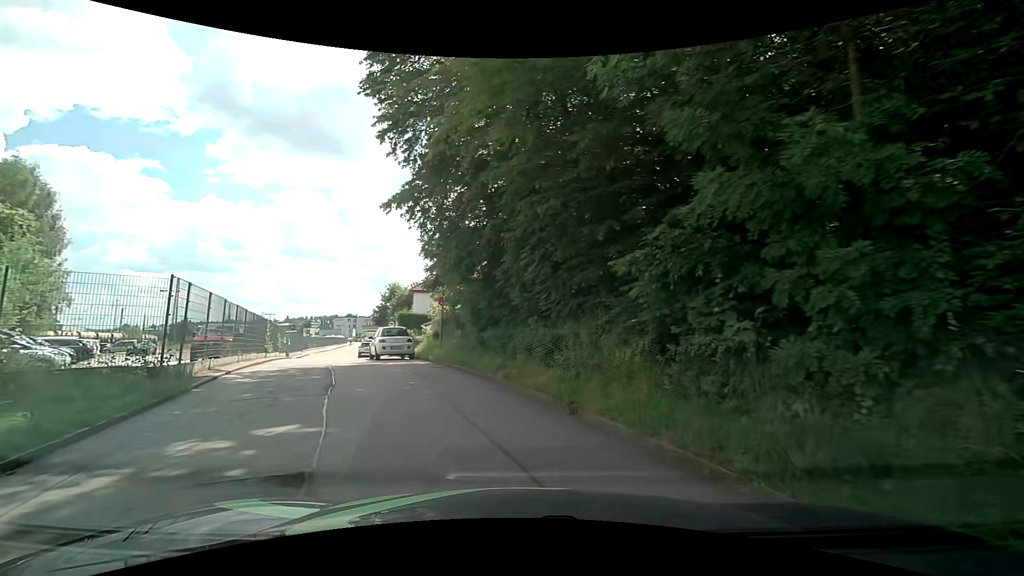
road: residential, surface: asphalt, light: Day
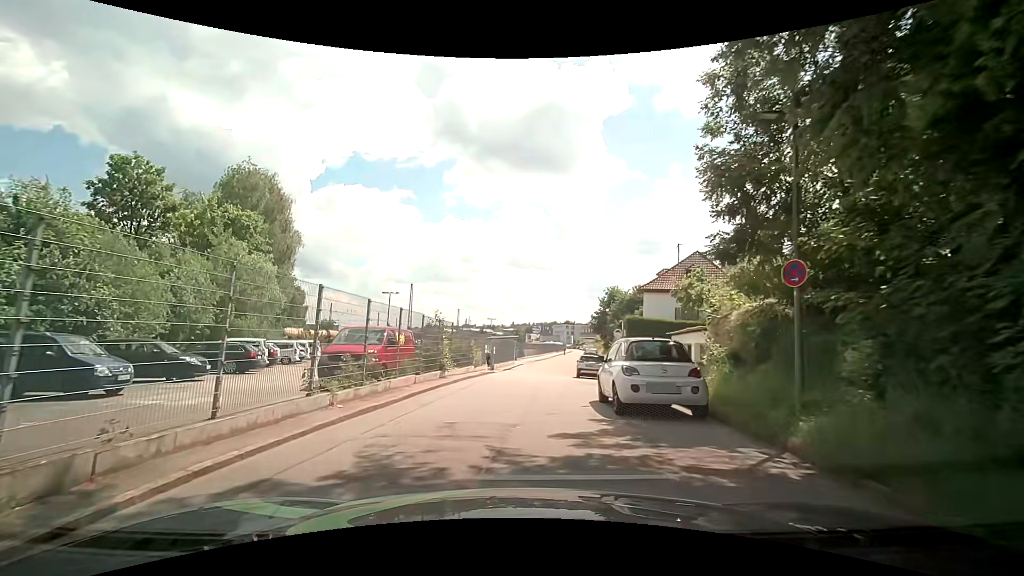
(-3.1, +12.8) m; -24°
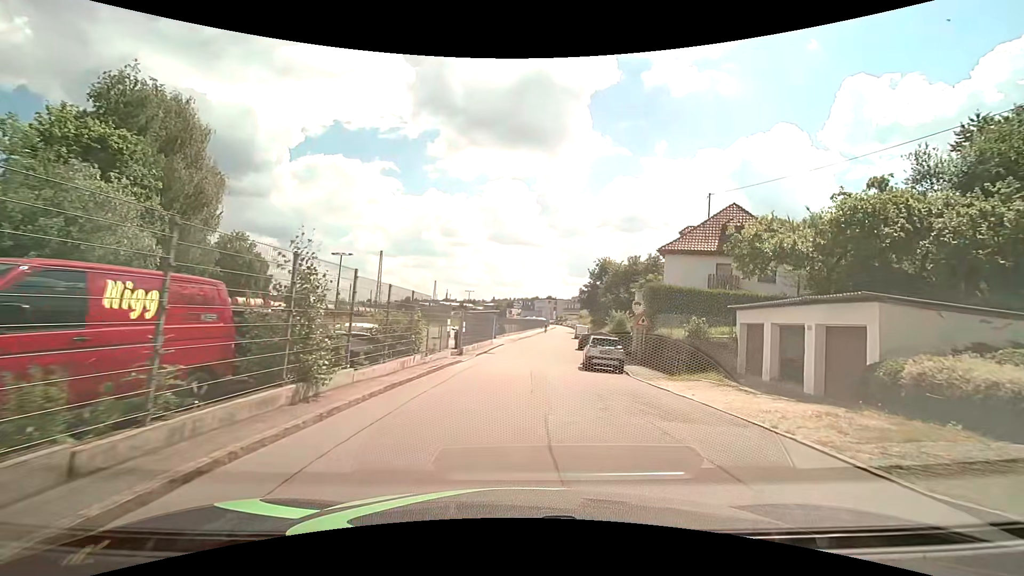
(-0.1, +11.6) m; +2°
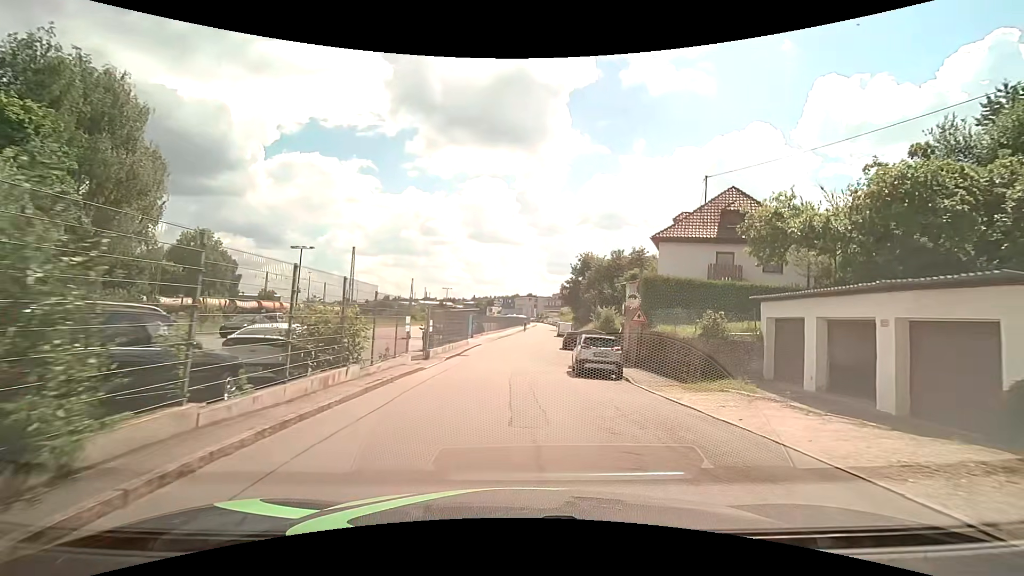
(+0.2, +4.0) m; +3°
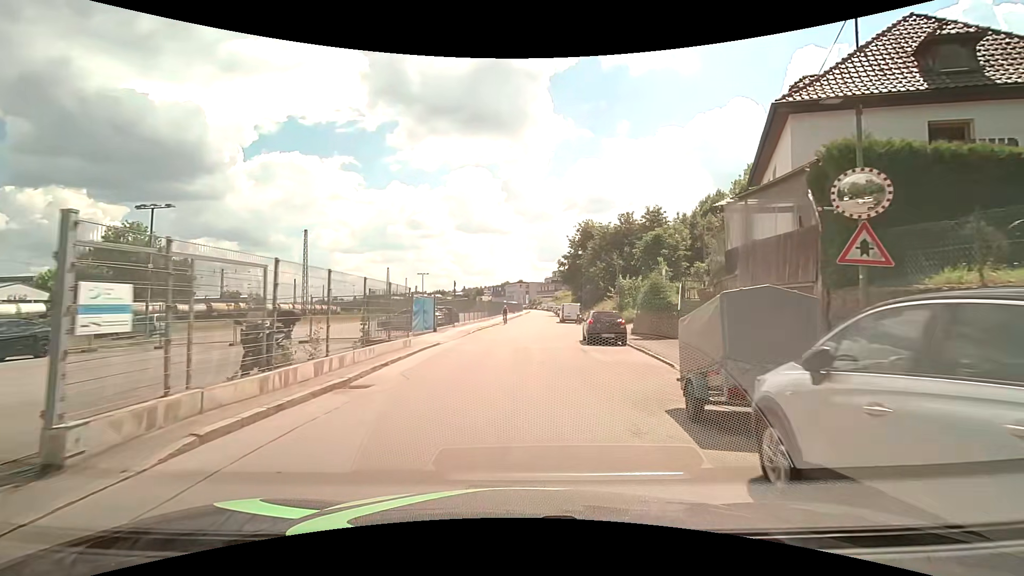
(+0.1, +17.3) m; +1°
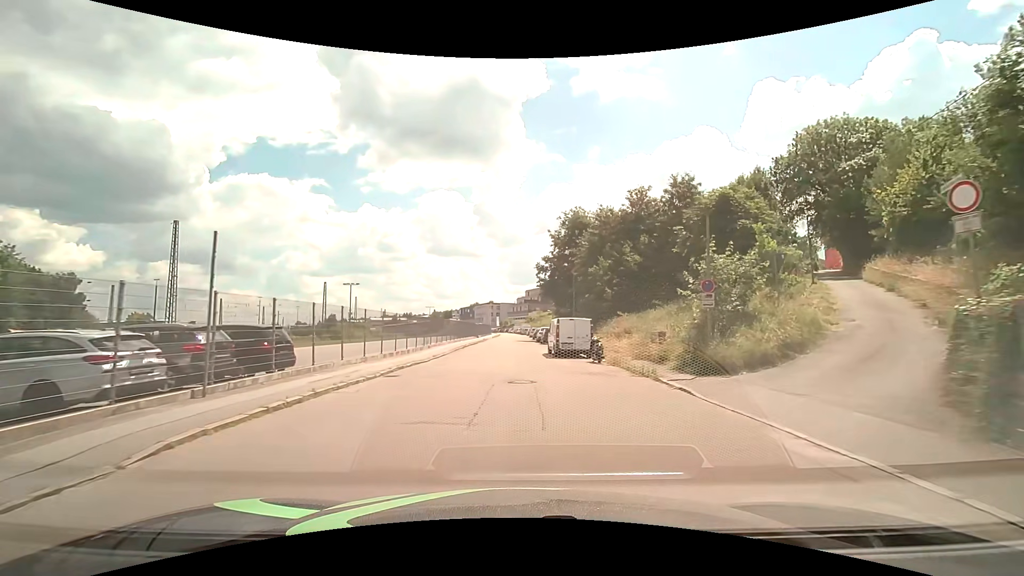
(+0.9, +25.0) m; +4°
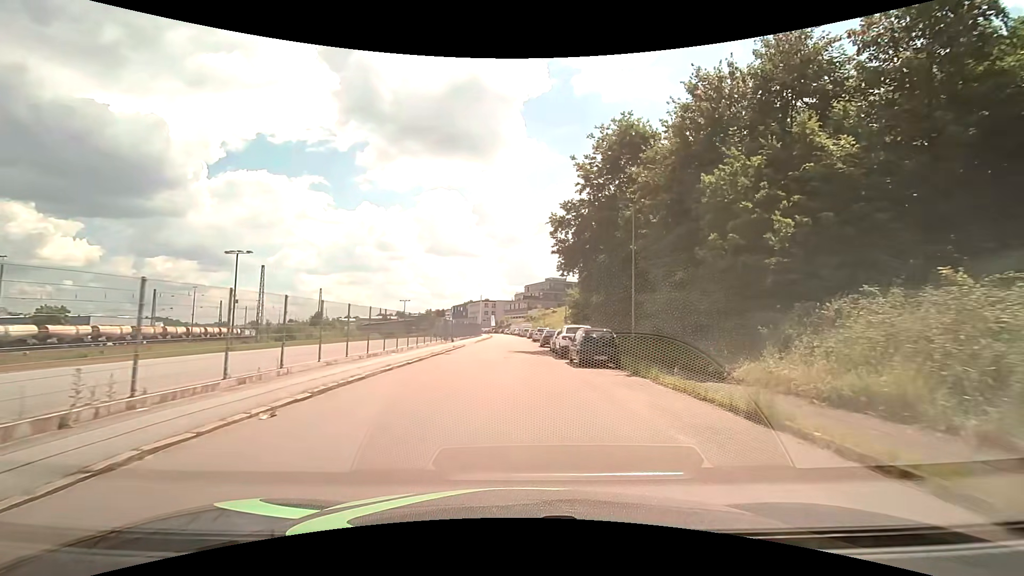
(-0.4, +27.7) m; 0°
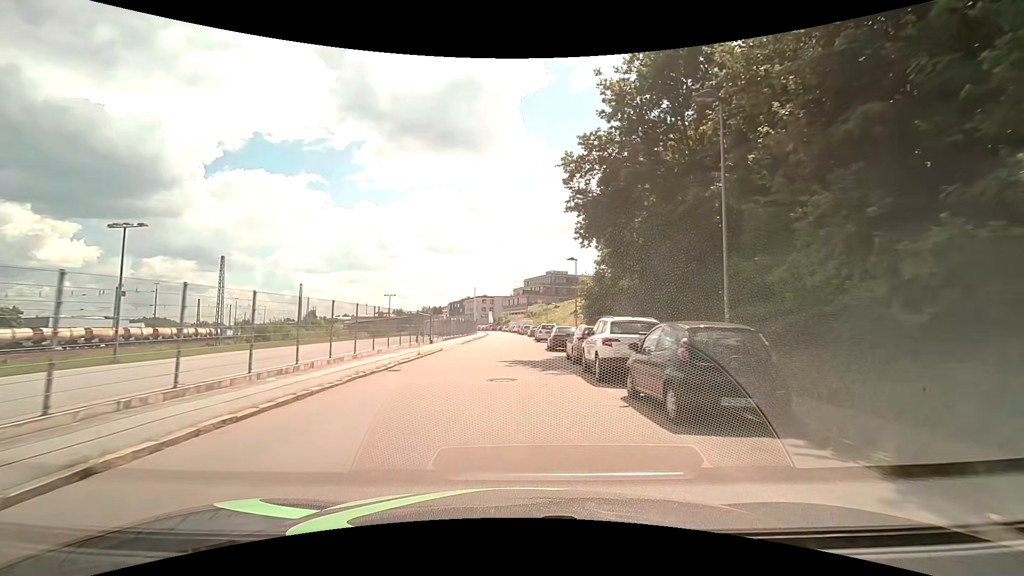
(-0.1, +11.6) m; 0°
(0, +10) (0, +20) (0, +30) (0, +40) (0, +50) (-1, +60) (-1, +70) (-1, +80) (-1, +90) (-2, +100) m
